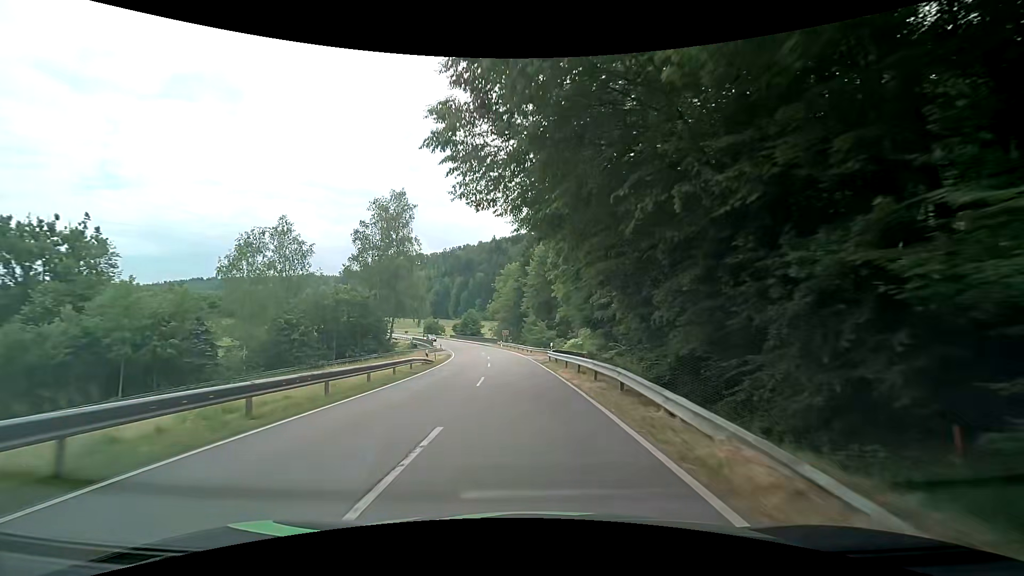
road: tertiary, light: Day
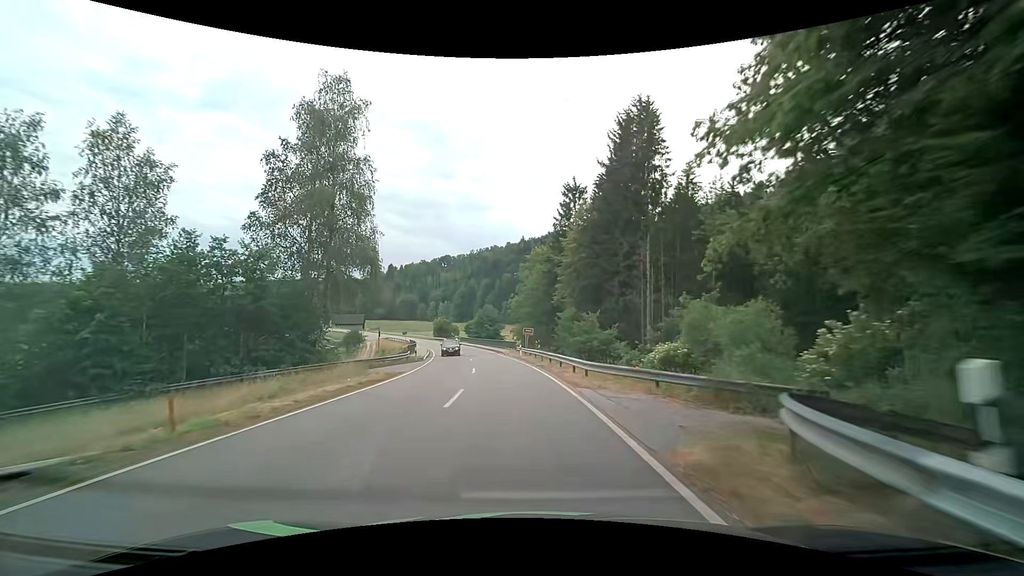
(-0.9, +29.8) m; -3°
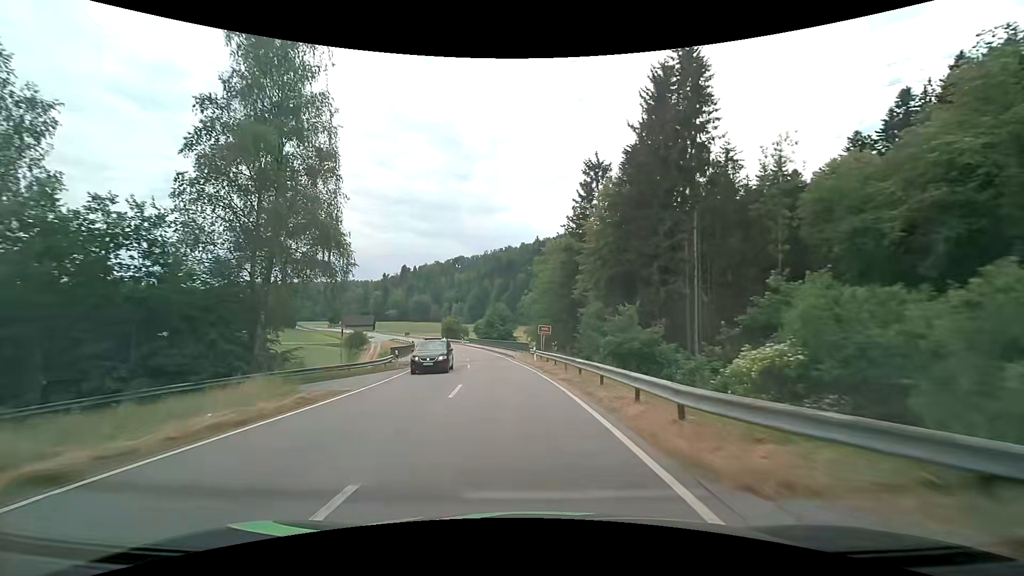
(-0.2, +10.0) m; -1°
